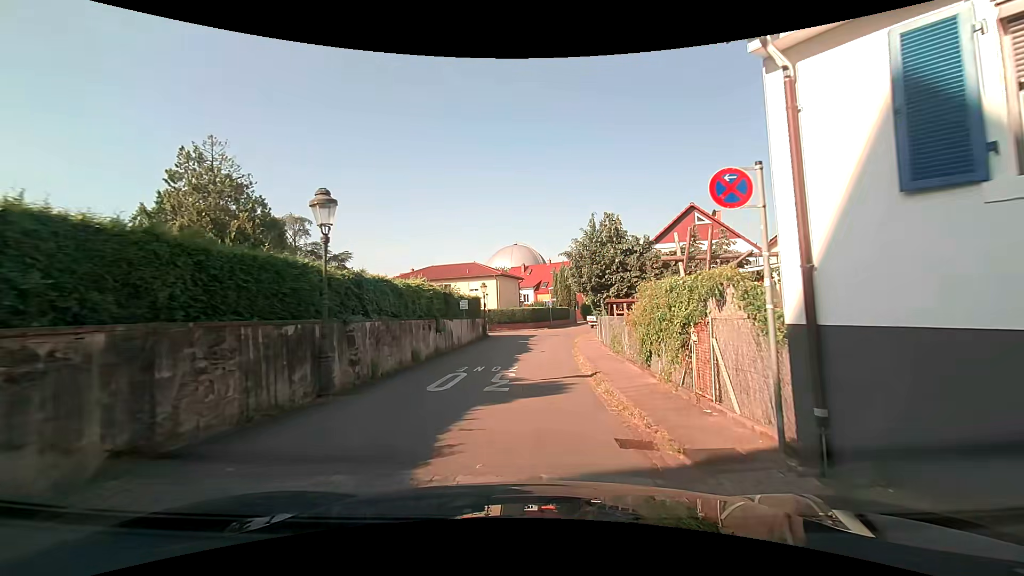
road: residential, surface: asphalt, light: Day
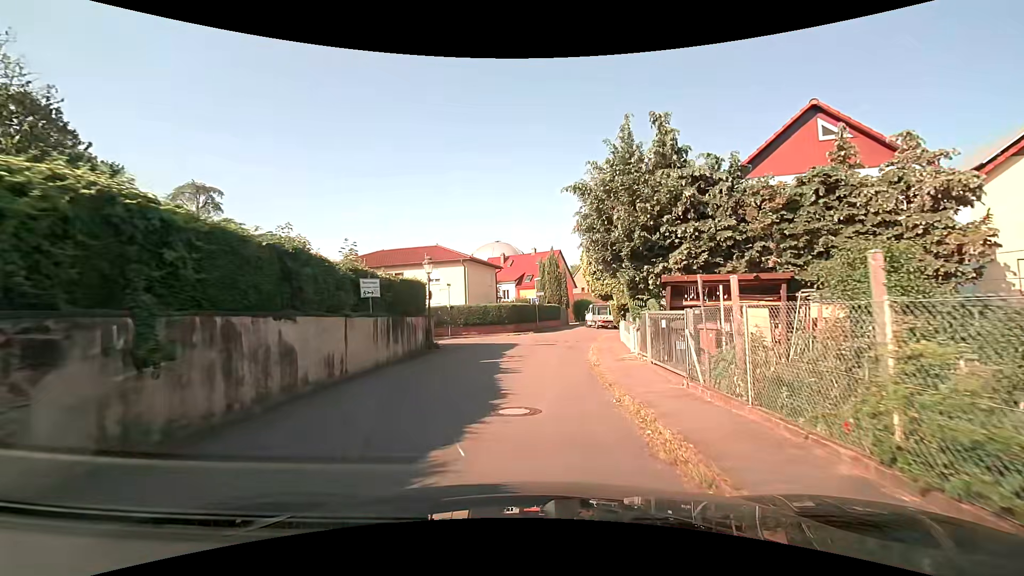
(+0.2, +14.6) m; +2°
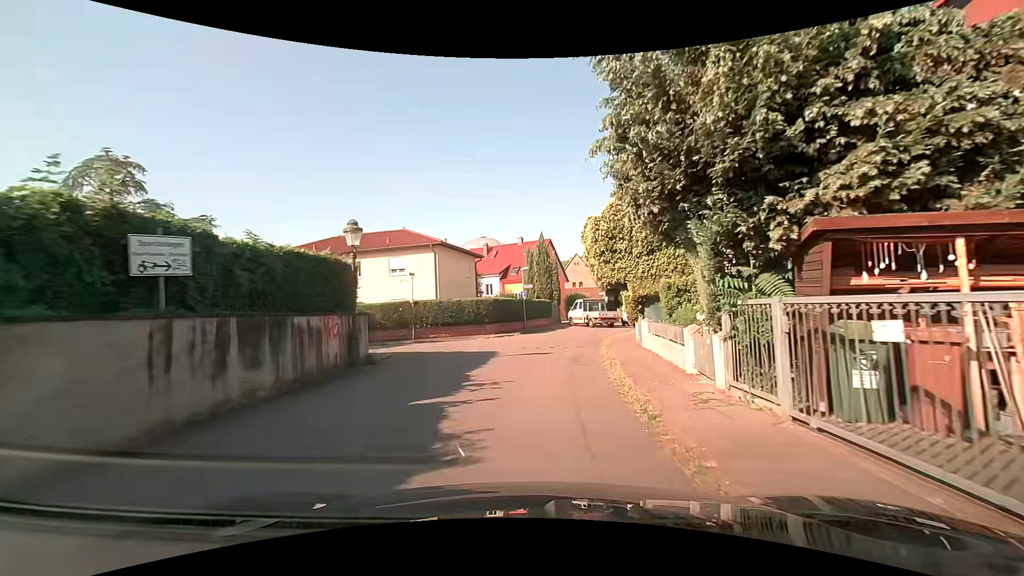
(+0.1, +7.5) m; +2°
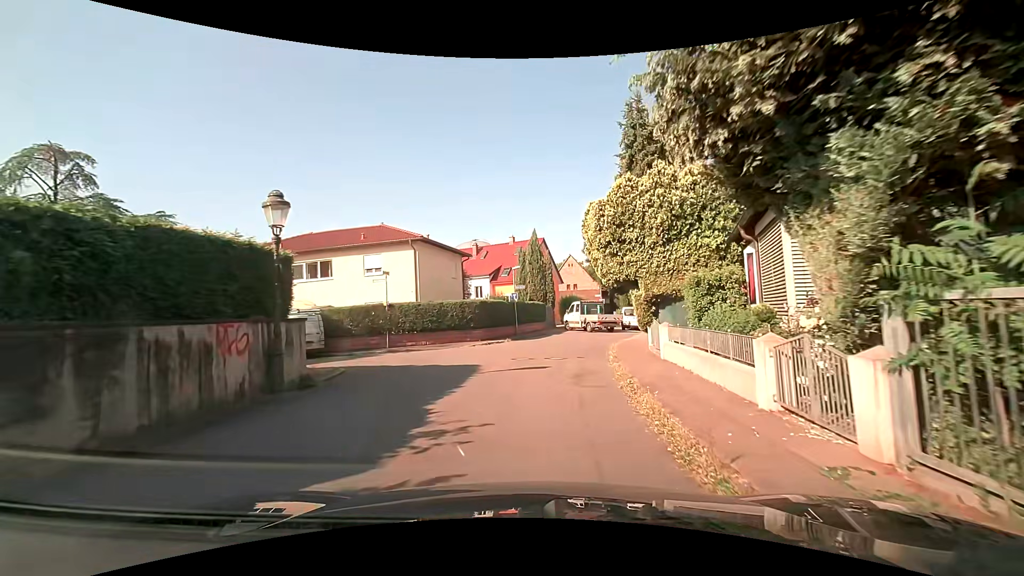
(0.0, +3.6) m; 0°
